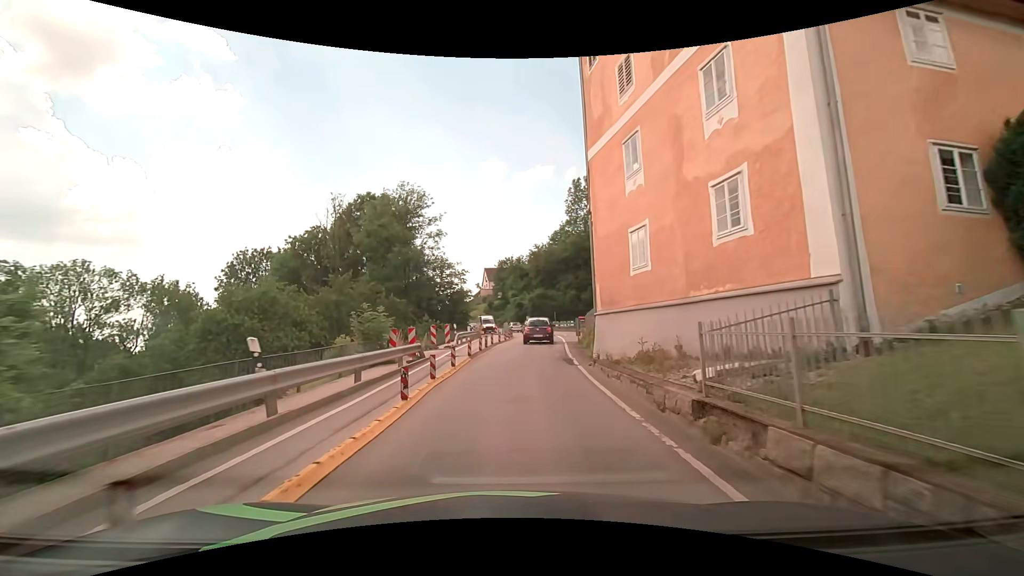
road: secondary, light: Day
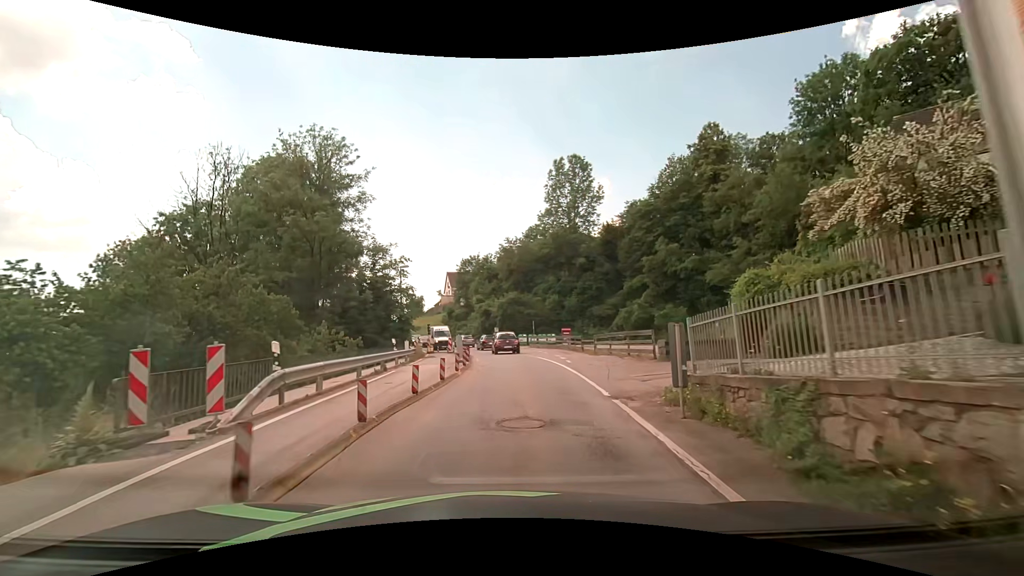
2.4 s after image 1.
(+0.5, +19.9) m; +8°
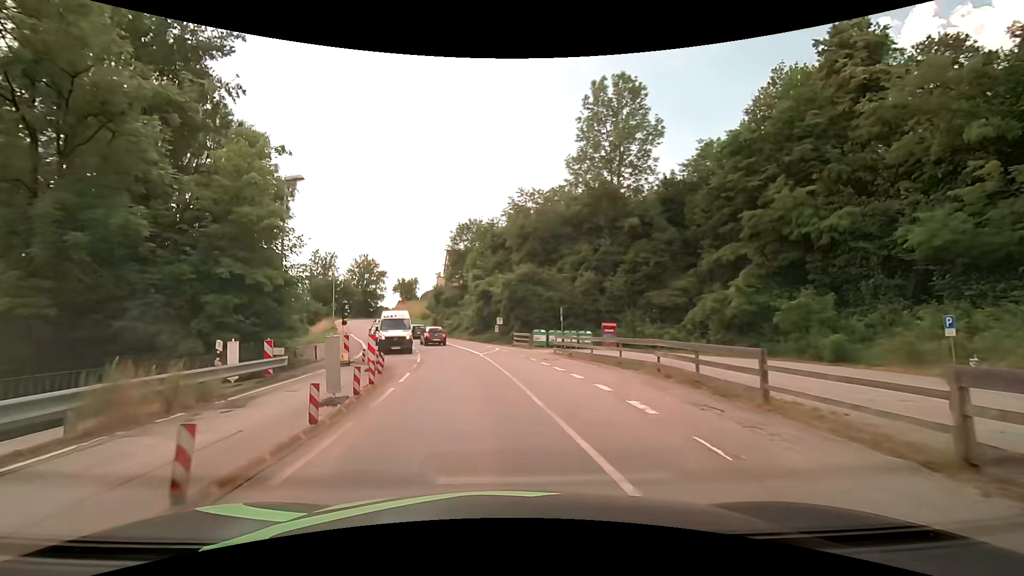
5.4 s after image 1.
(-1.4, +24.8) m; -6°
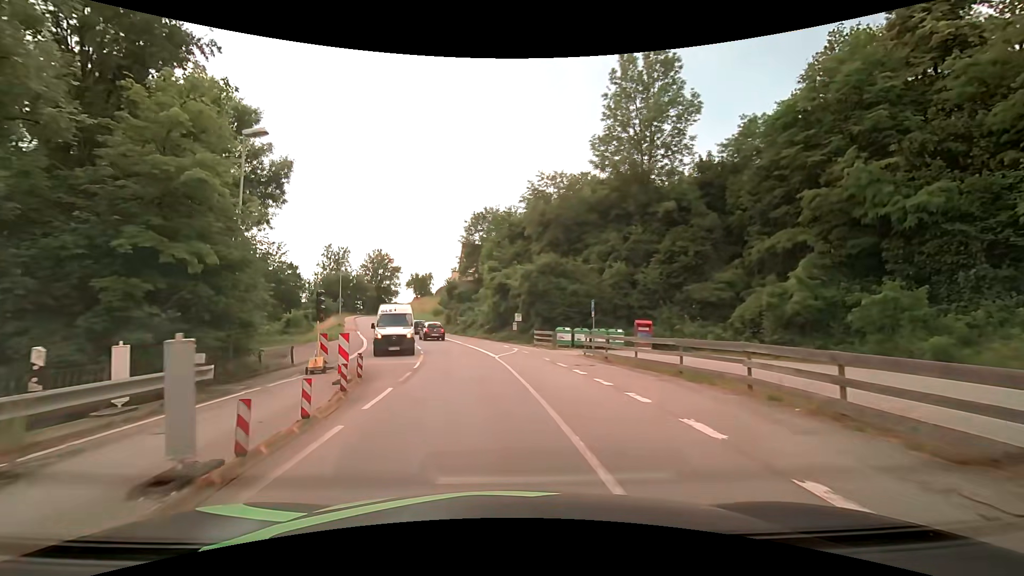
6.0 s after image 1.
(-0.1, +5.1) m; -2°
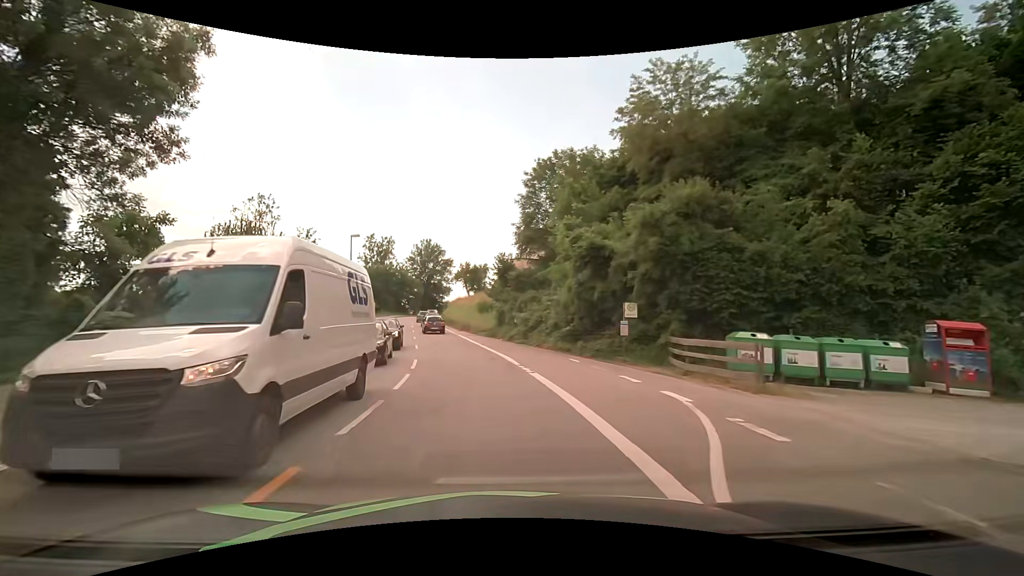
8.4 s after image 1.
(-1.3, +20.5) m; -7°
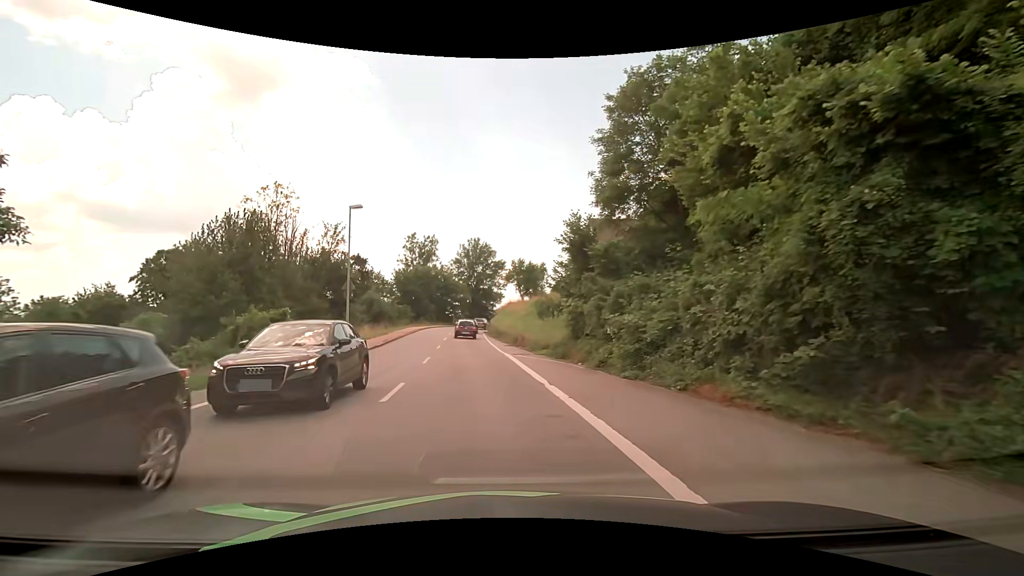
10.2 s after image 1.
(-0.9, +15.3) m; -6°
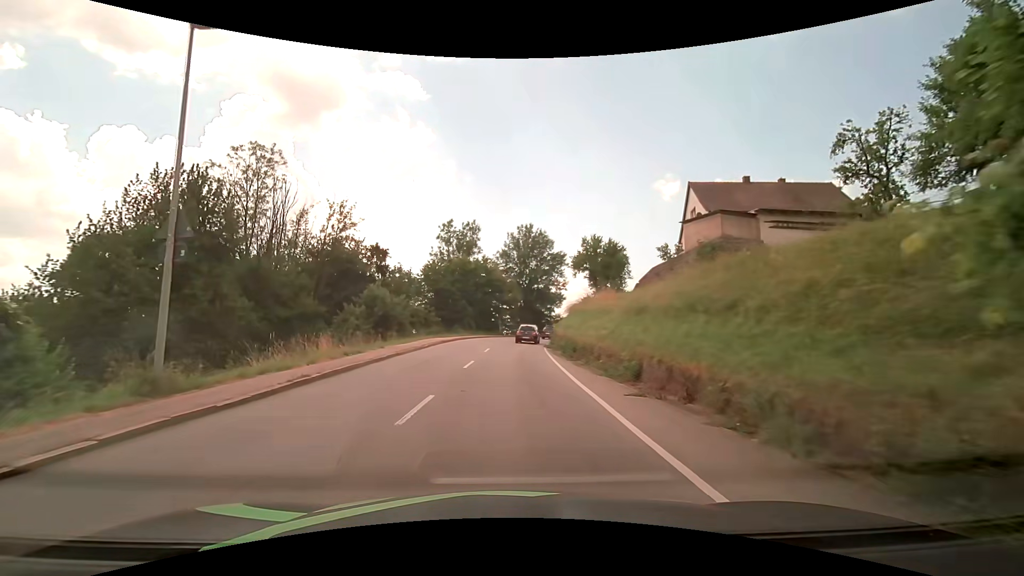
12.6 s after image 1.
(-1.3, +20.3) m; -6°
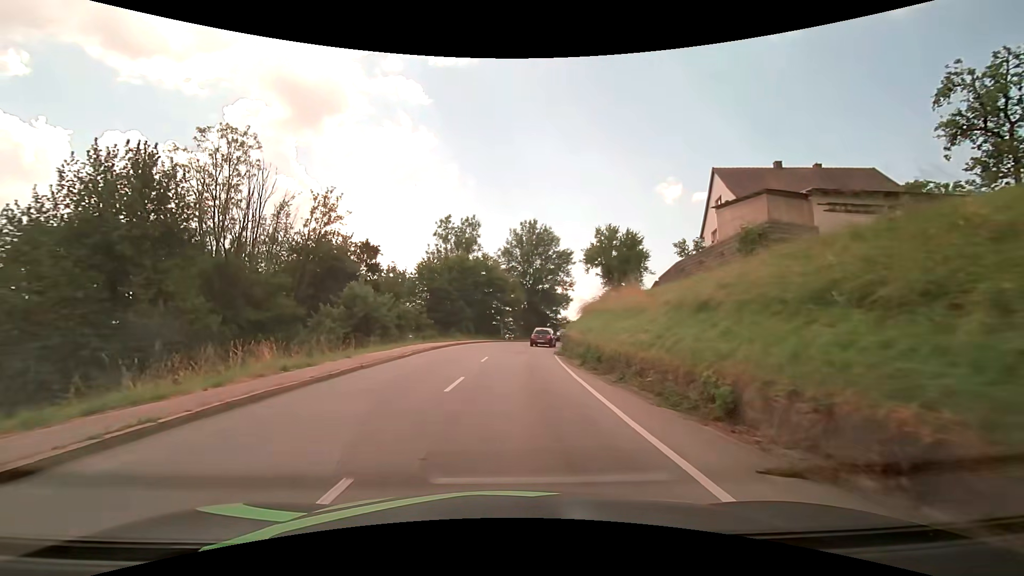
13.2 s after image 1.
(0.0, +5.6) m; 0°
(0, +10) (0, +20) (+1, +30) (+2, +40) (+5, +50) (+8, +59) (+13, +68) (+18, +76) (+24, +84) (+31, +92) m
